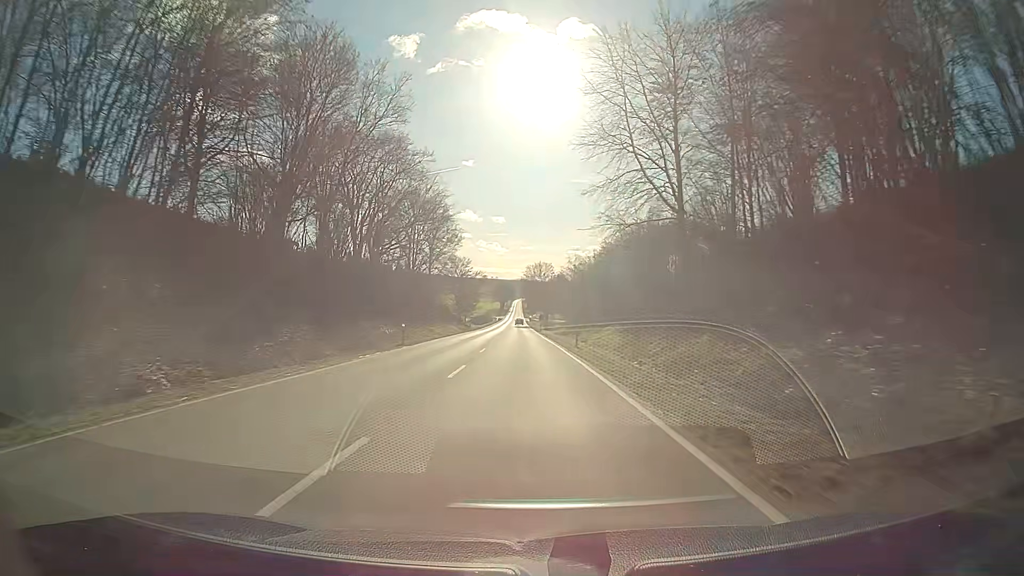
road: secondary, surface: asphalt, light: Day
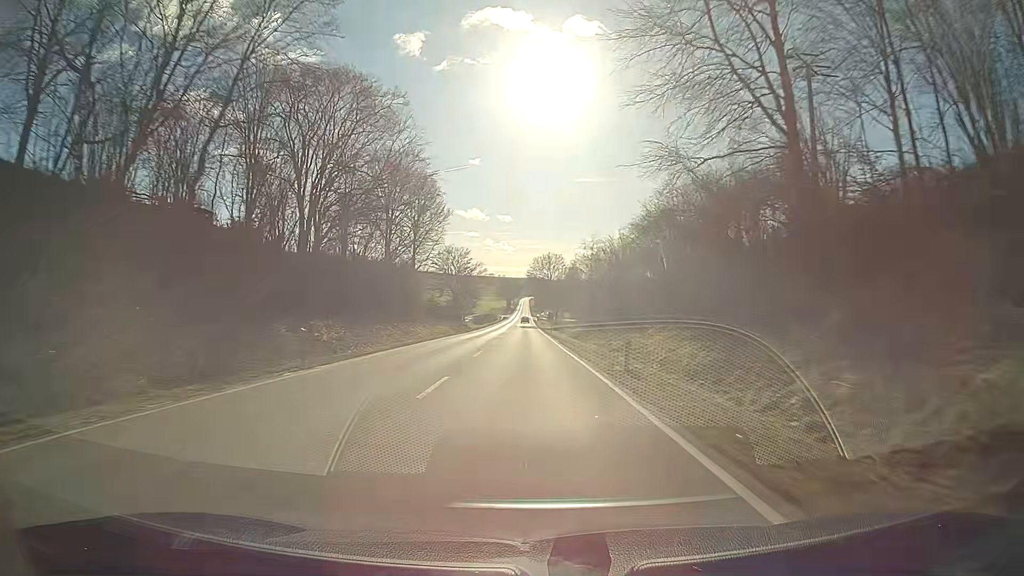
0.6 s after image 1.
(-0.1, +16.1) m; -1°
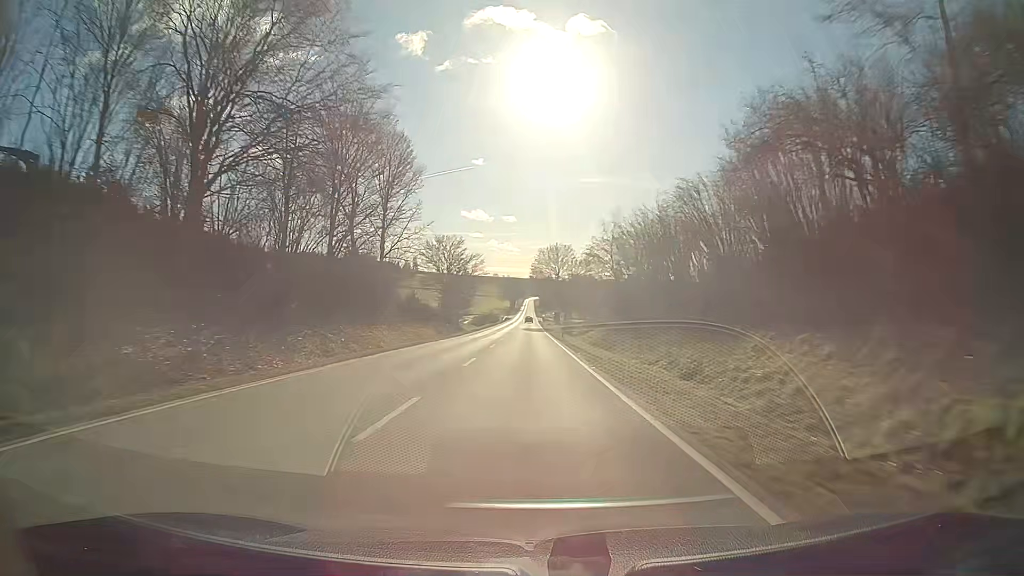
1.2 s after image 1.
(-0.1, +16.1) m; 0°
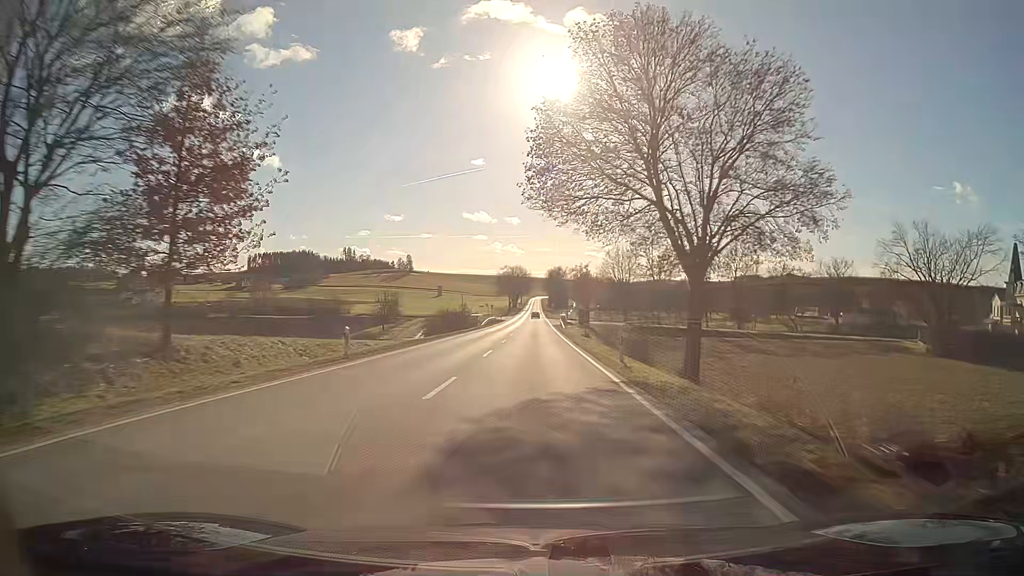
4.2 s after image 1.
(-0.5, +80.2) m; -1°
(0, +10) (0, +20) (0, +30) (0, +40) (0, +50) (0, +60) (0, +70) (0, +80) (0, +90) (0, +100) m
